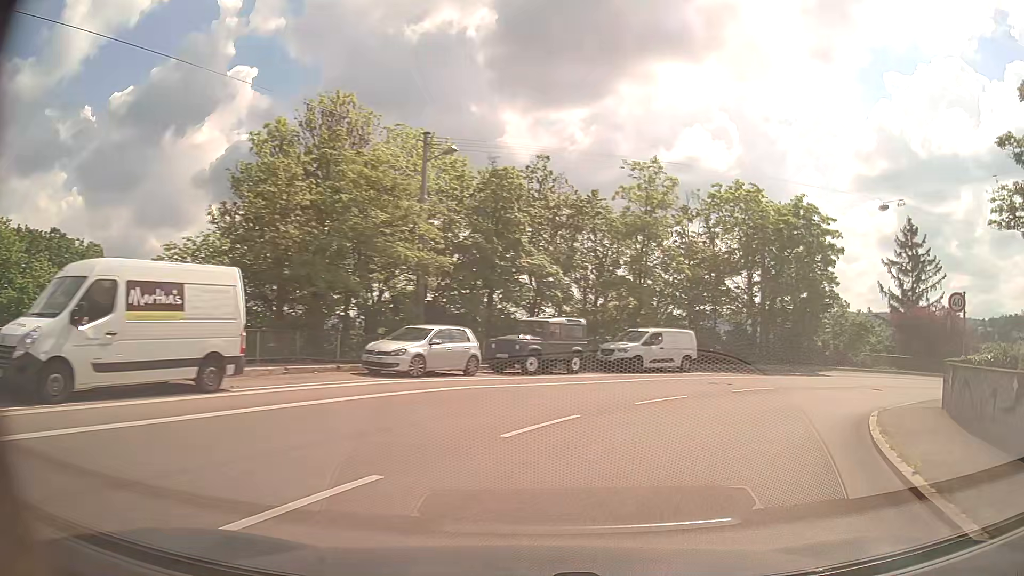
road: secondary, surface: asphalt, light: Day
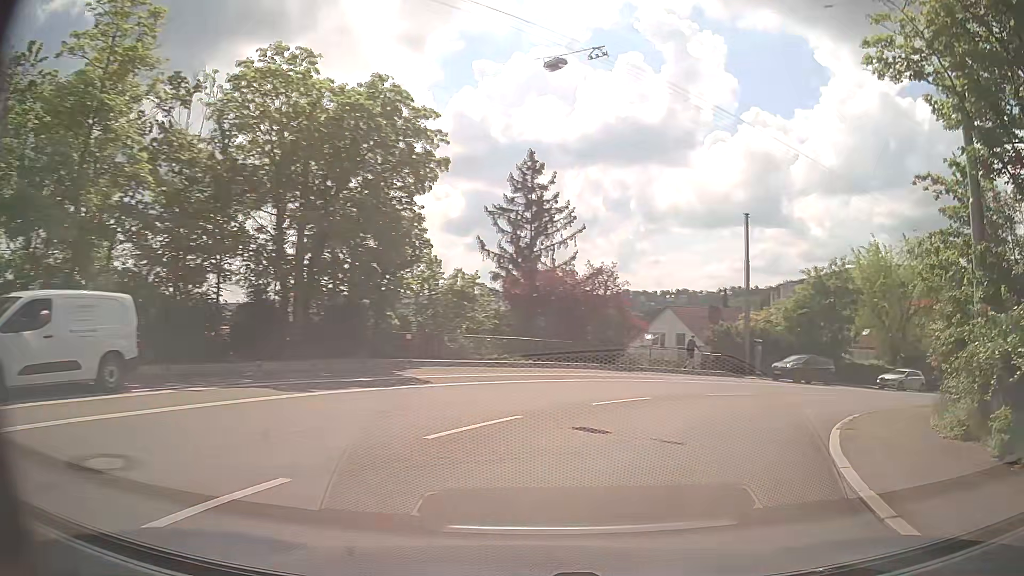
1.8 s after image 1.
(+5.5, +15.8) m; +38°
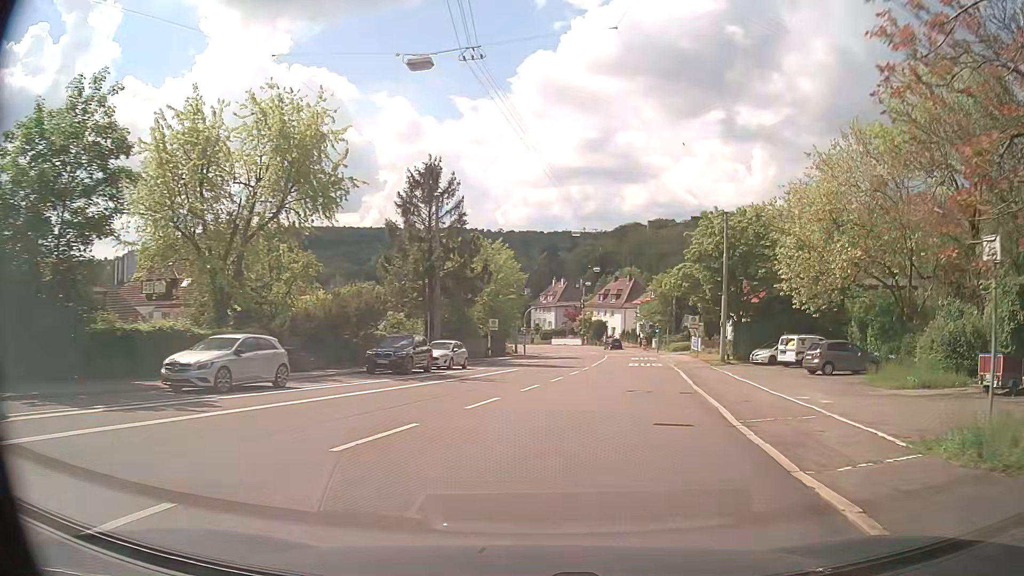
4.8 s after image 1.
(+13.6, +23.3) m; +57°
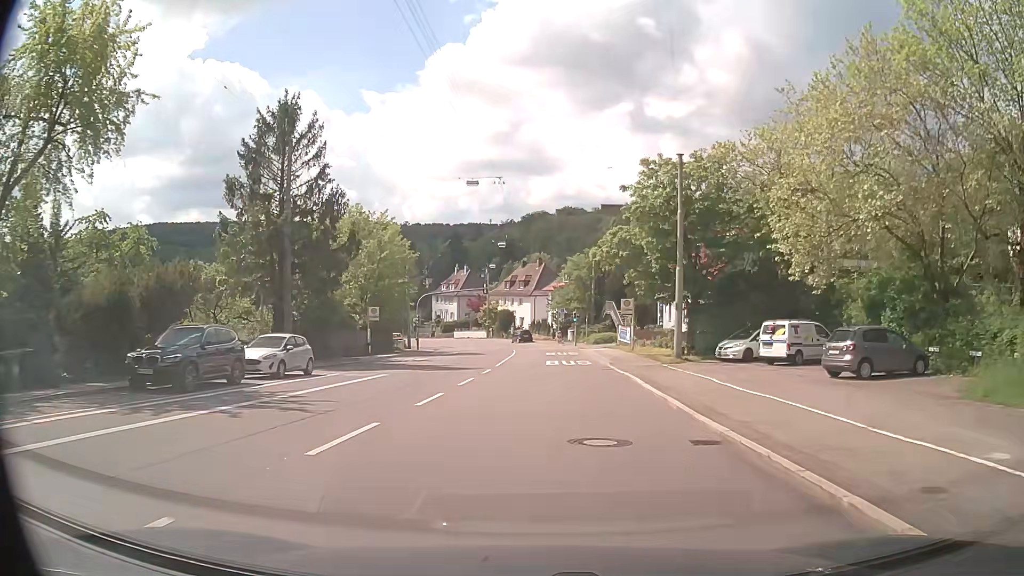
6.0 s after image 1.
(+1.0, +11.9) m; +8°
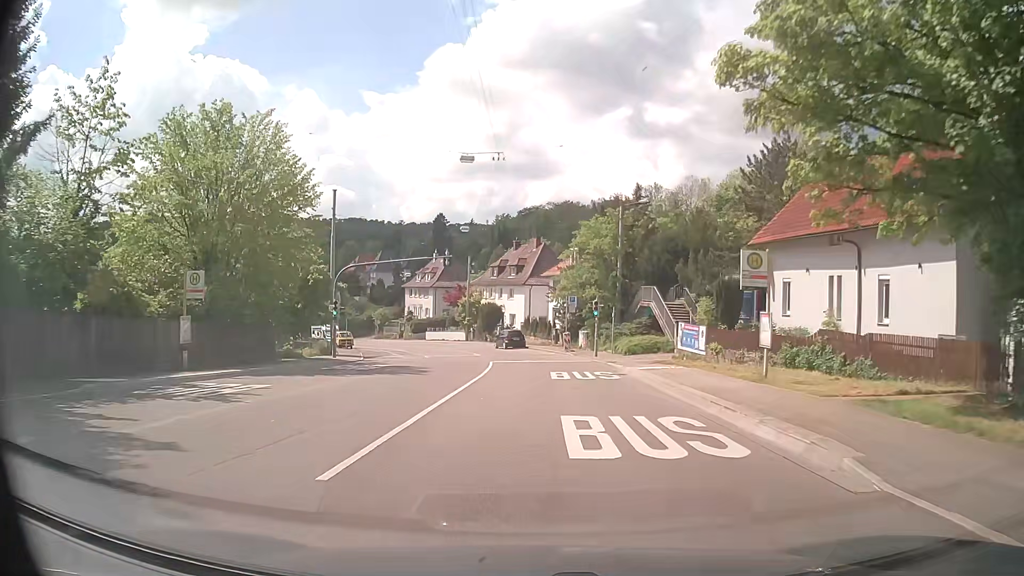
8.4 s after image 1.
(+0.3, +25.6) m; 0°
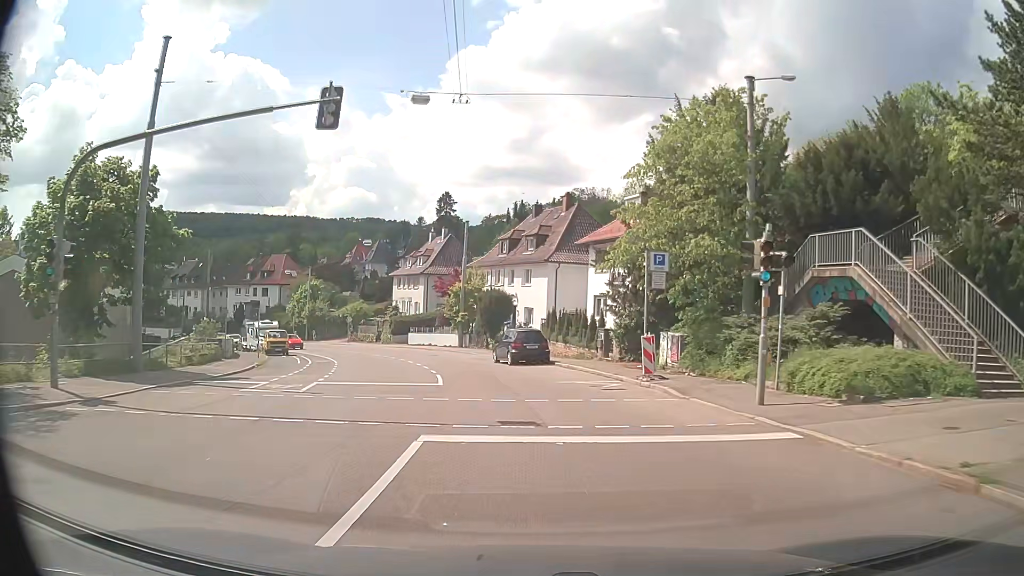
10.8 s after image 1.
(-0.3, +25.7) m; -2°
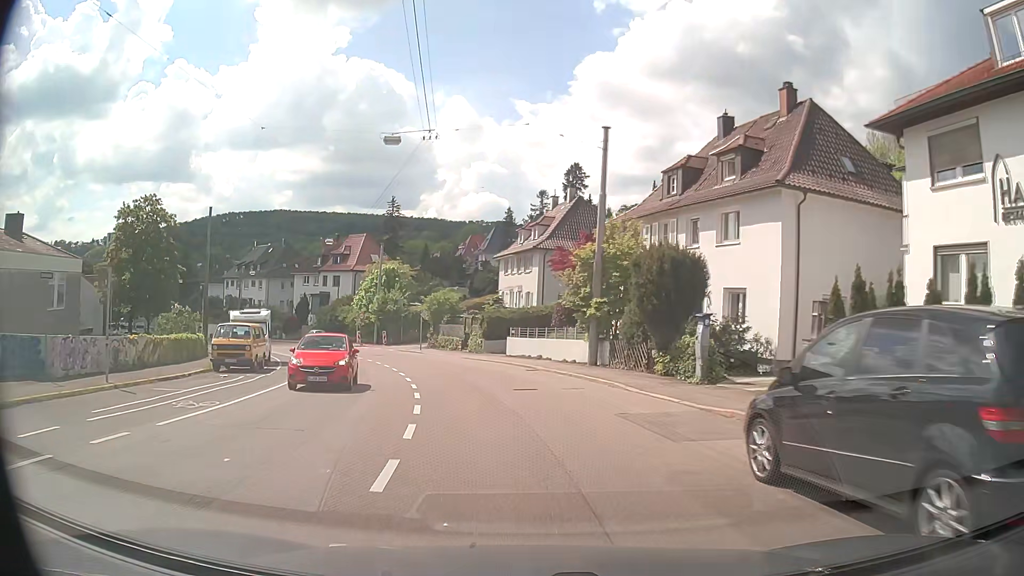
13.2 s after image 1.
(-2.3, +25.4) m; -11°
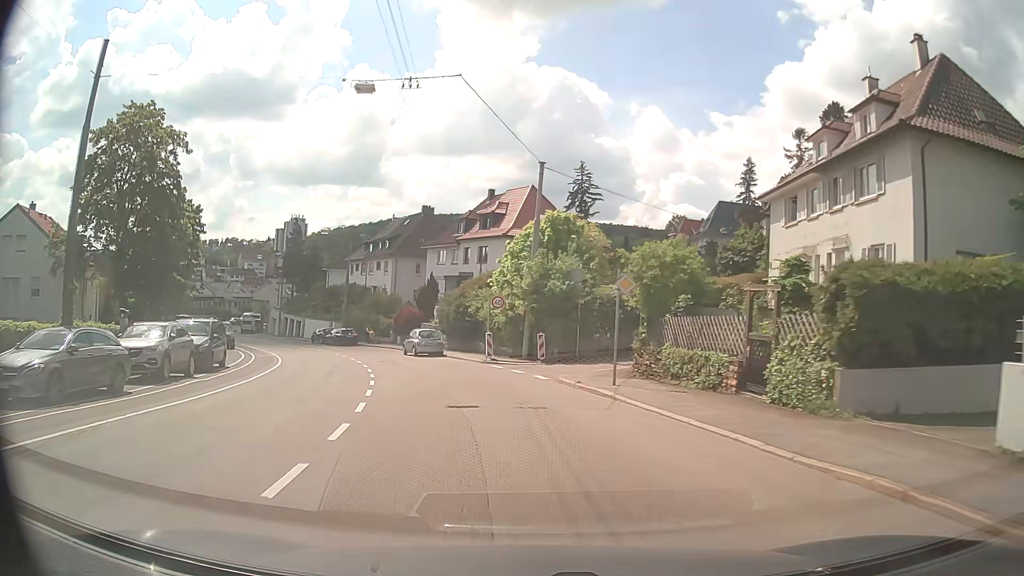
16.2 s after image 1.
(-4.5, +31.5) m; -17°
(-1, +10) (-3, +20) (-6, +29) (-10, +38) (-14, +47) (-20, +56) (-25, +64) (-31, +72) (-37, +80) (-42, +89) m
